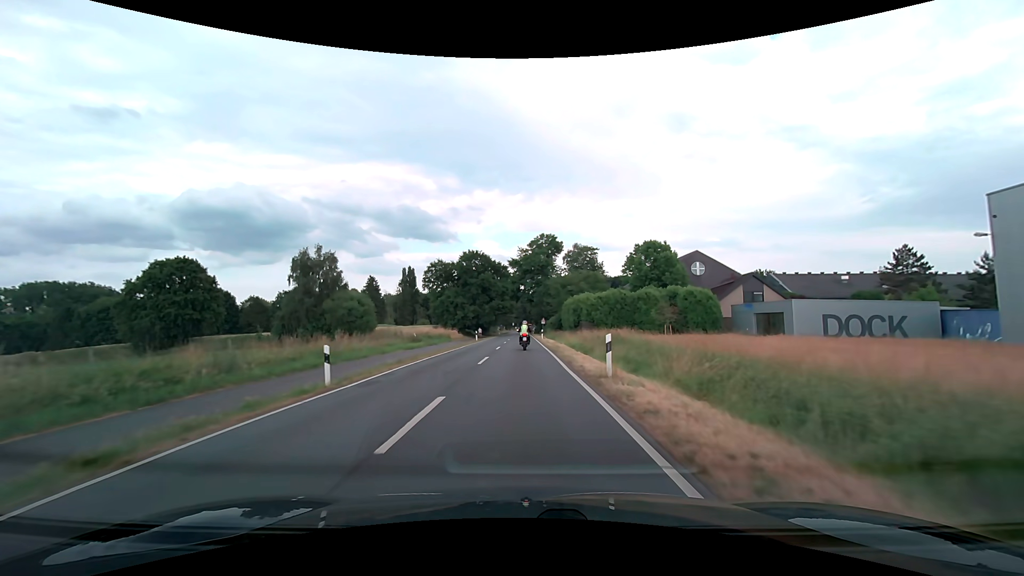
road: secondary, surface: asphalt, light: Day
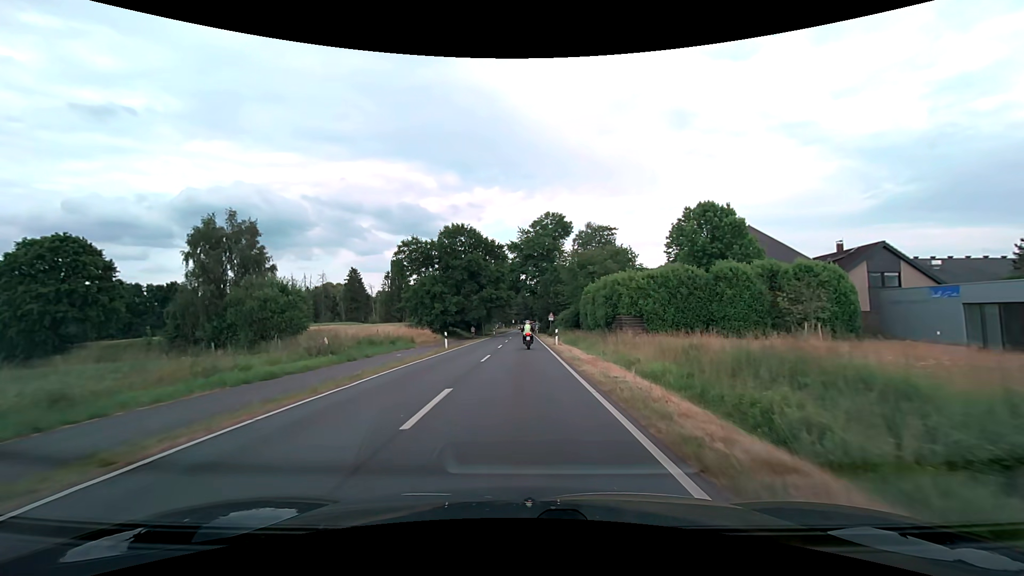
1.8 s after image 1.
(0.0, +23.0) m; 0°
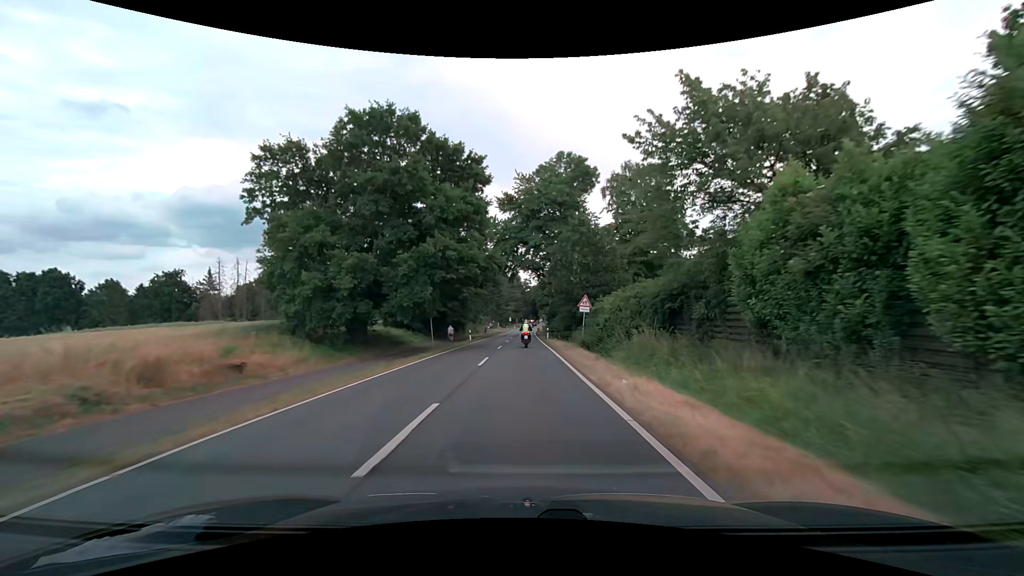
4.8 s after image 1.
(0.0, +38.4) m; 0°
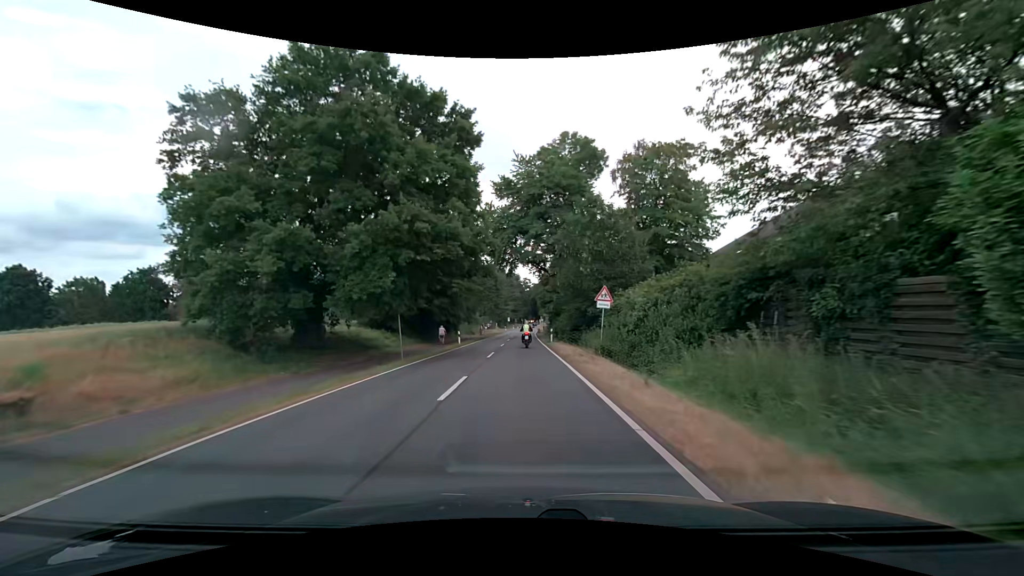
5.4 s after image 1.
(0.0, +7.7) m; 0°
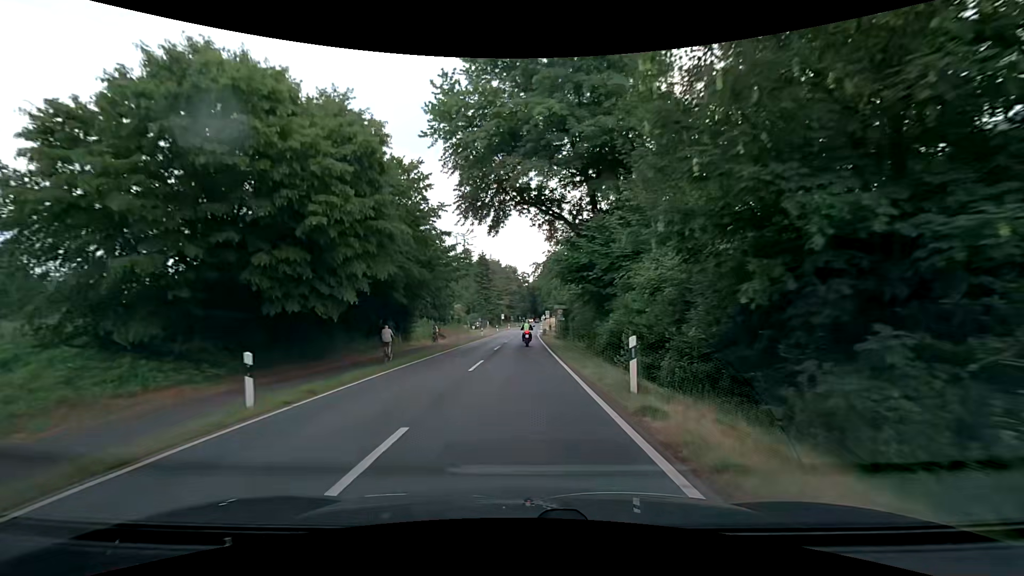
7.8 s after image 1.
(-0.1, +30.6) m; 0°
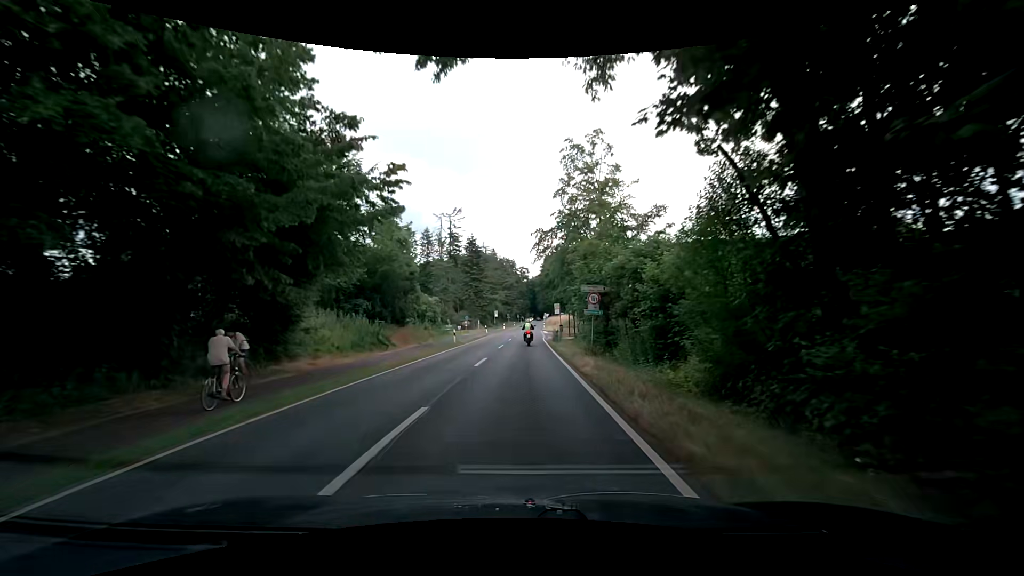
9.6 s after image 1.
(+0.1, +22.9) m; 0°
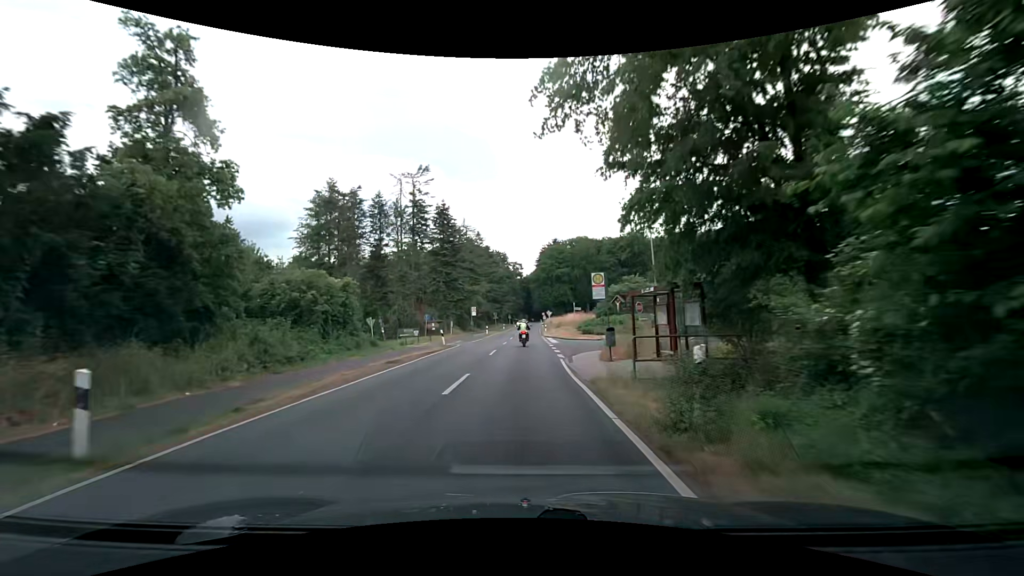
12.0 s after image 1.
(+0.3, +30.5) m; +1°
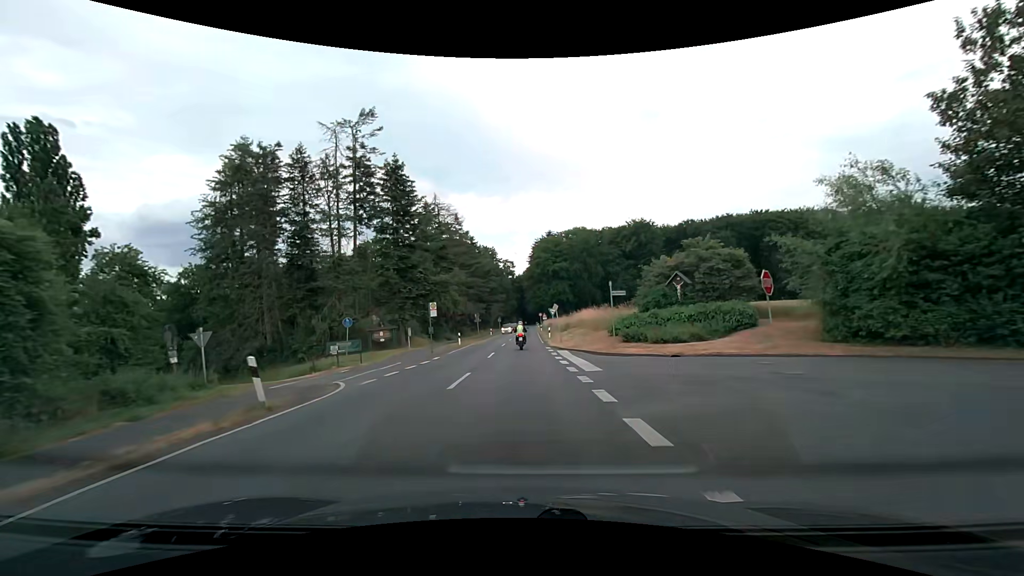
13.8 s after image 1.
(+0.2, +22.8) m; 0°
(0, +10) (0, +20) (0, +30) (0, +40) (0, +50) (+1, +60) (+1, +70) (+1, +80) (+1, +90) (+1, +100) m
